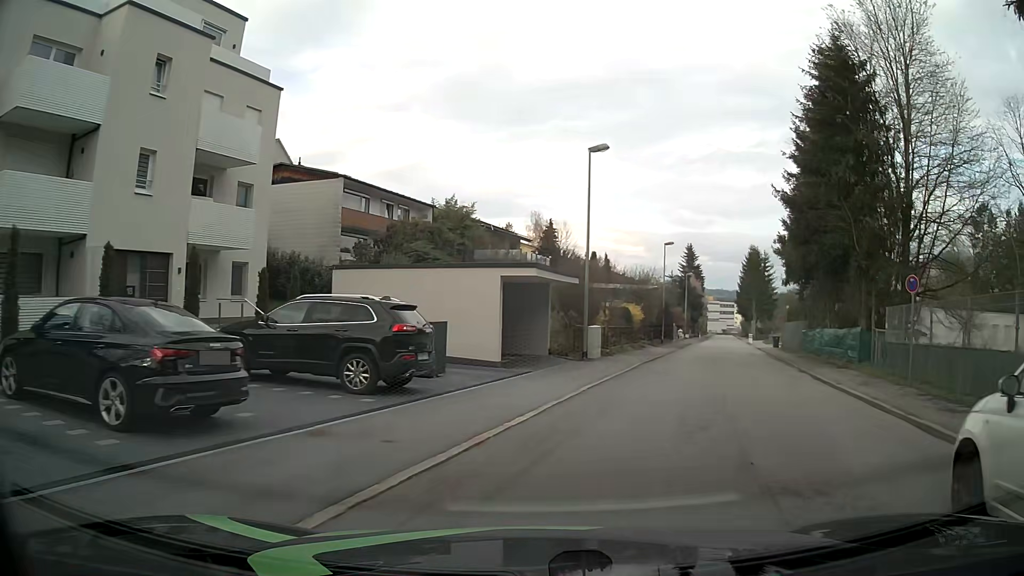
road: residential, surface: asphalt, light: Day
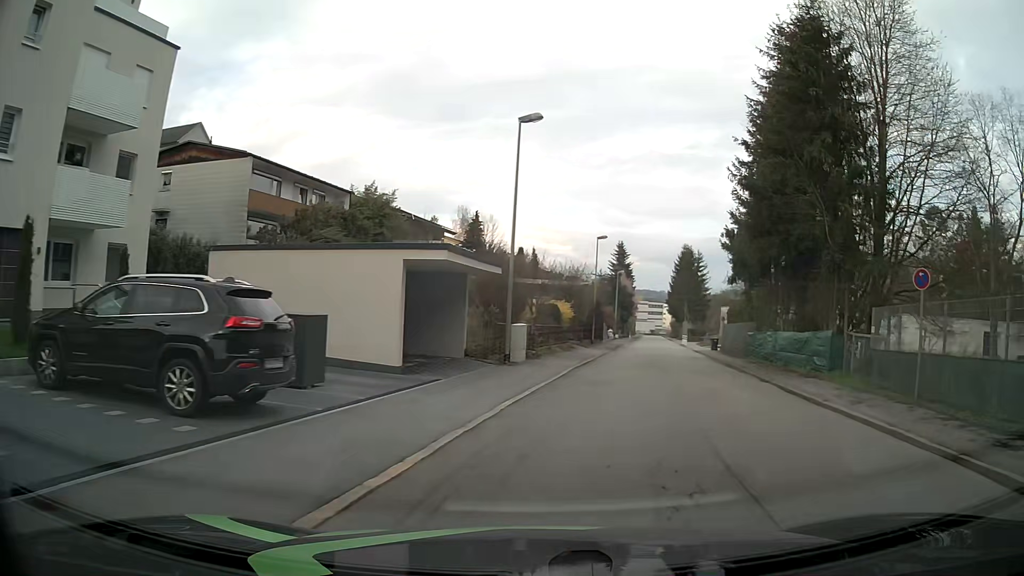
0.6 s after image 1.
(+0.1, +3.7) m; +5°
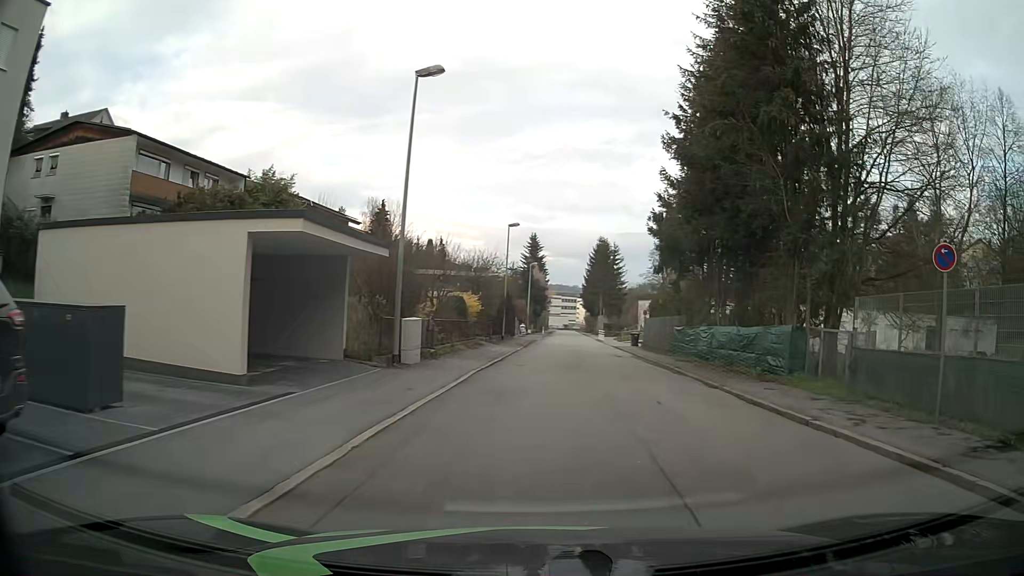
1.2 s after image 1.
(+0.3, +3.9) m; +9°
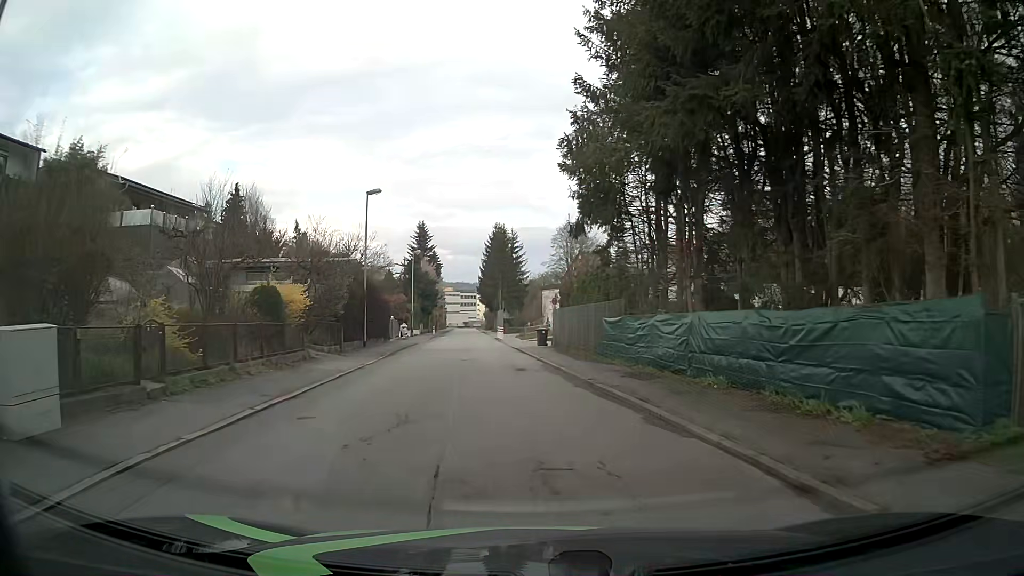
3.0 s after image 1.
(+1.3, +12.3) m; +9°
(0, +10) (-1, +20) (-2, +30) (-3, +40) (-4, +50) (-5, +60) (-6, +70) (-7, +80) (-8, +90) (-9, +100) m
